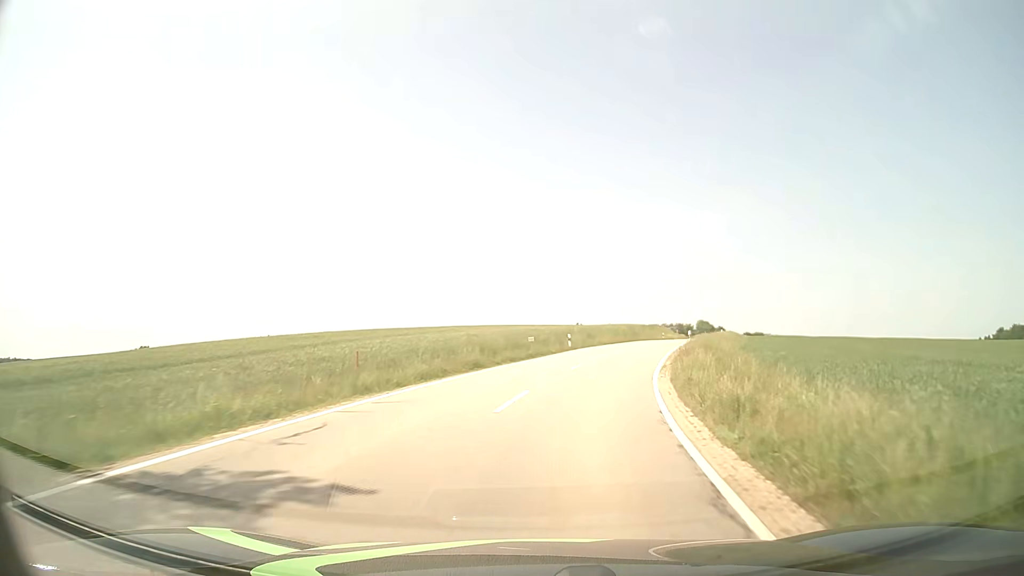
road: tertiary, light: Day
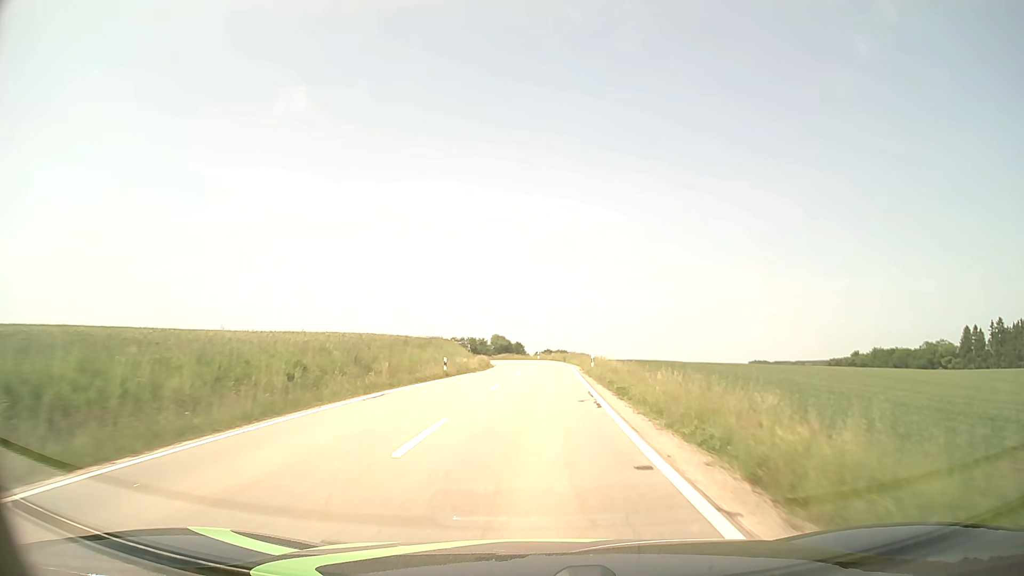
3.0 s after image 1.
(+9.3, +51.0) m; +18°
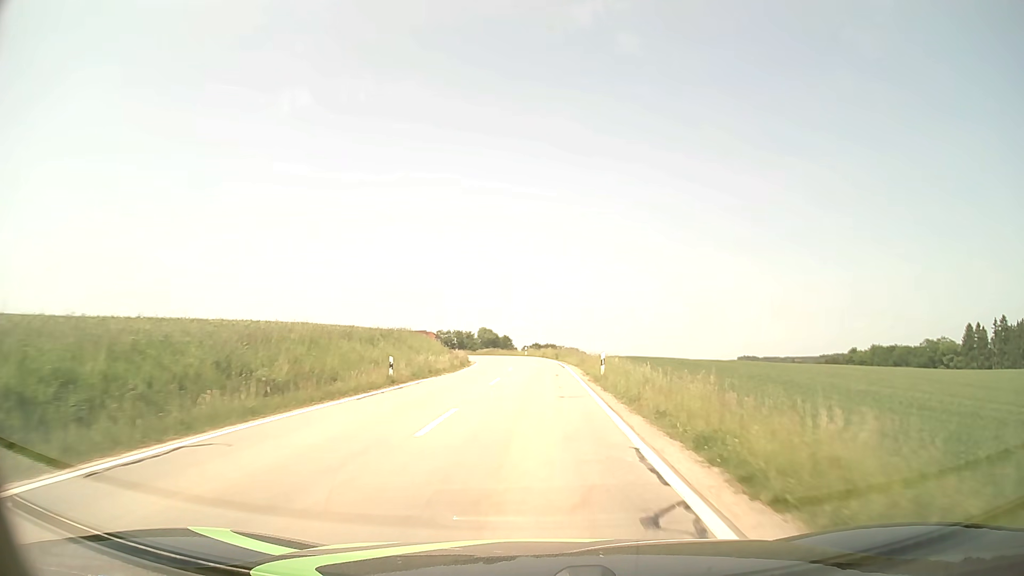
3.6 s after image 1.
(+0.1, +10.7) m; +1°
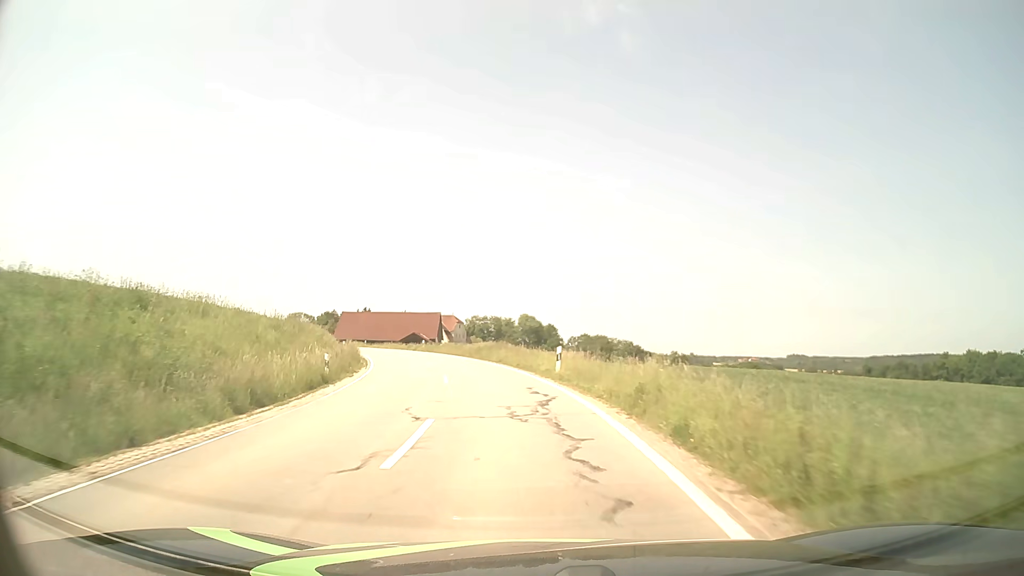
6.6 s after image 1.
(-0.1, +51.3) m; -3°
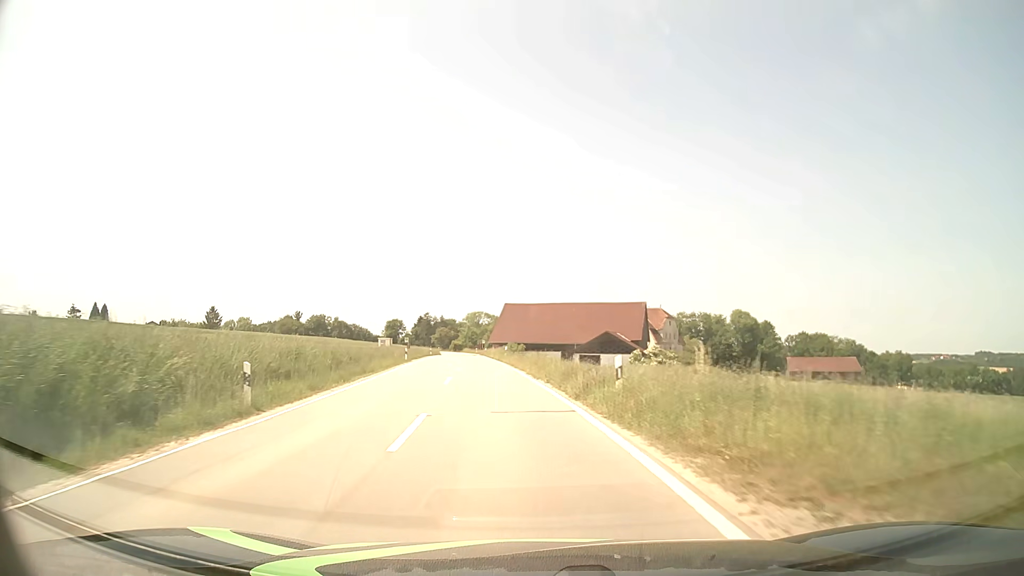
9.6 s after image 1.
(-7.7, +47.3) m; -17°
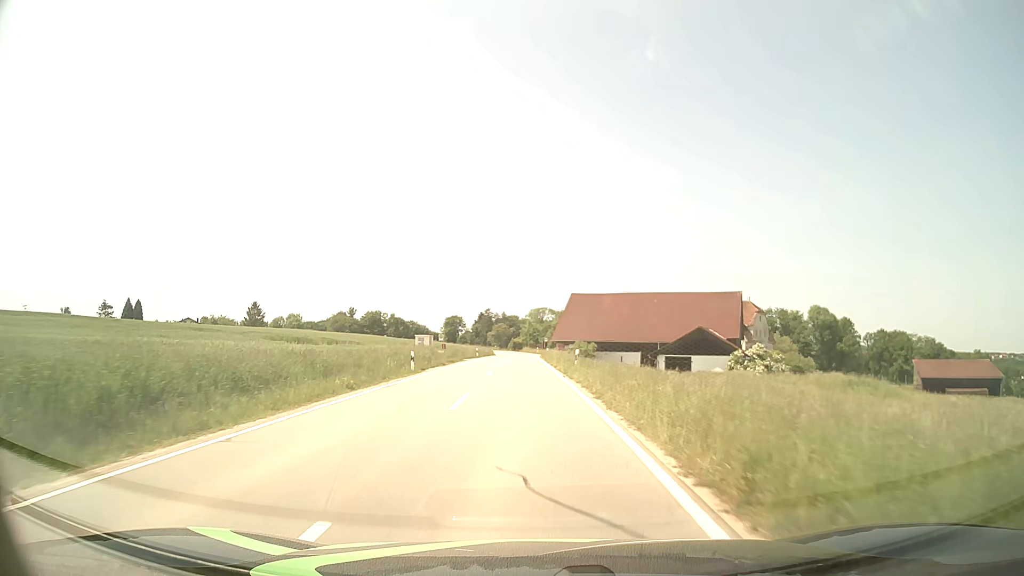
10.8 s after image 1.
(-1.0, +19.8) m; -6°
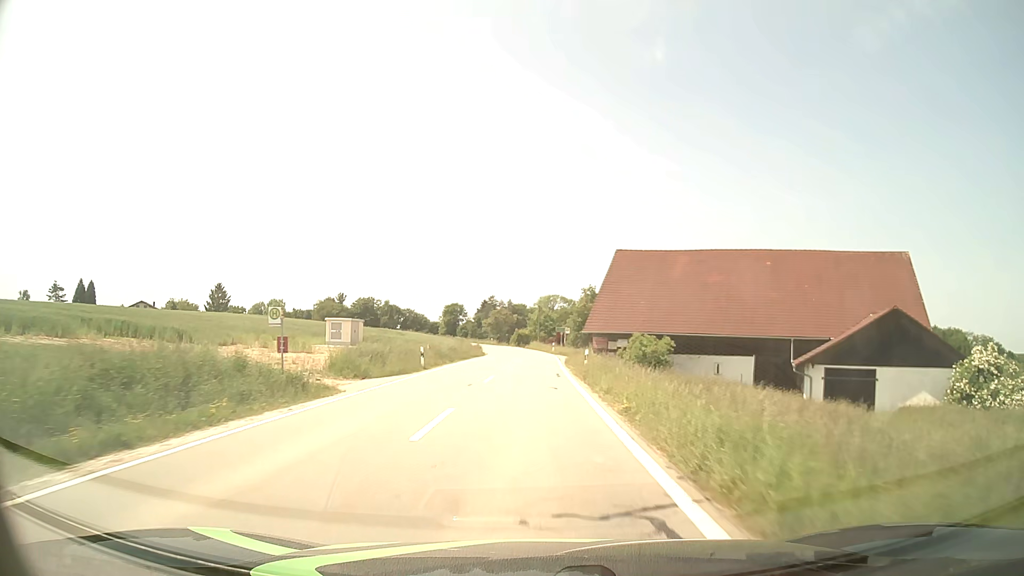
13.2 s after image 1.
(-0.8, +40.9) m; -1°
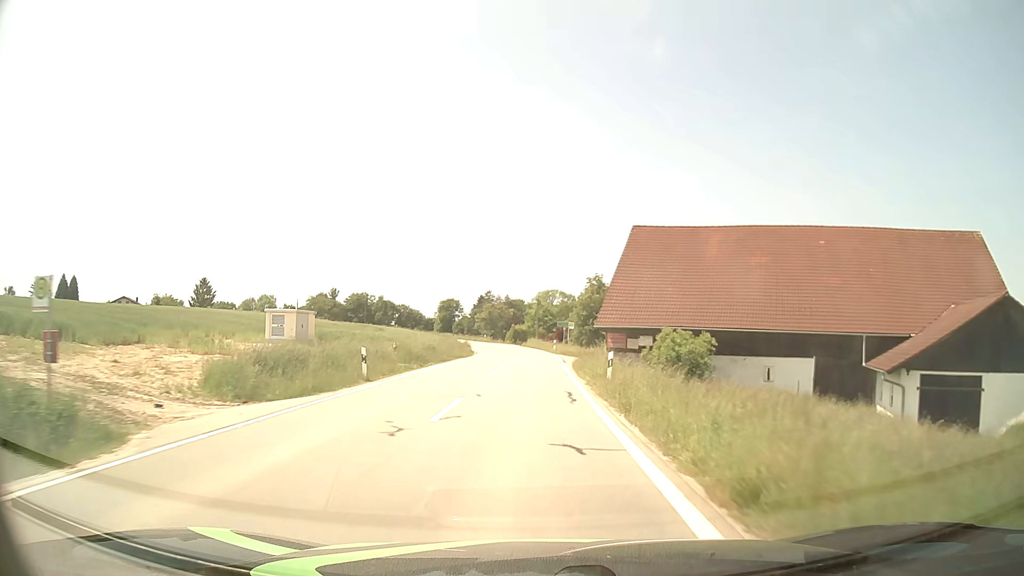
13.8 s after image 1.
(0.0, +10.2) m; 0°
(0, +10) (0, +20) (0, +30) (0, +40) (0, +50) (0, +60) (-2, +70) (-4, +80) (-7, +89) (-11, +98) m
